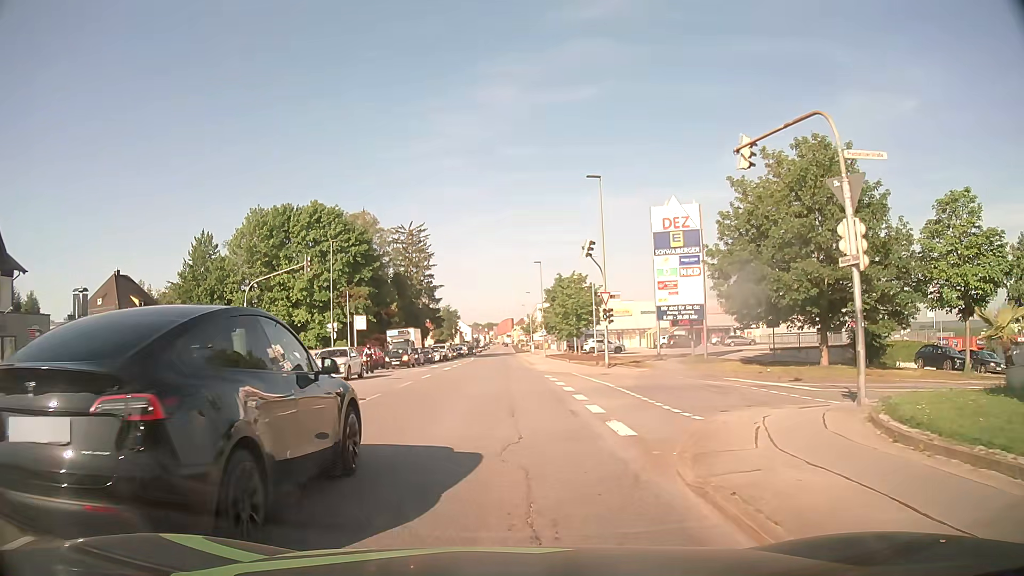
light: Day
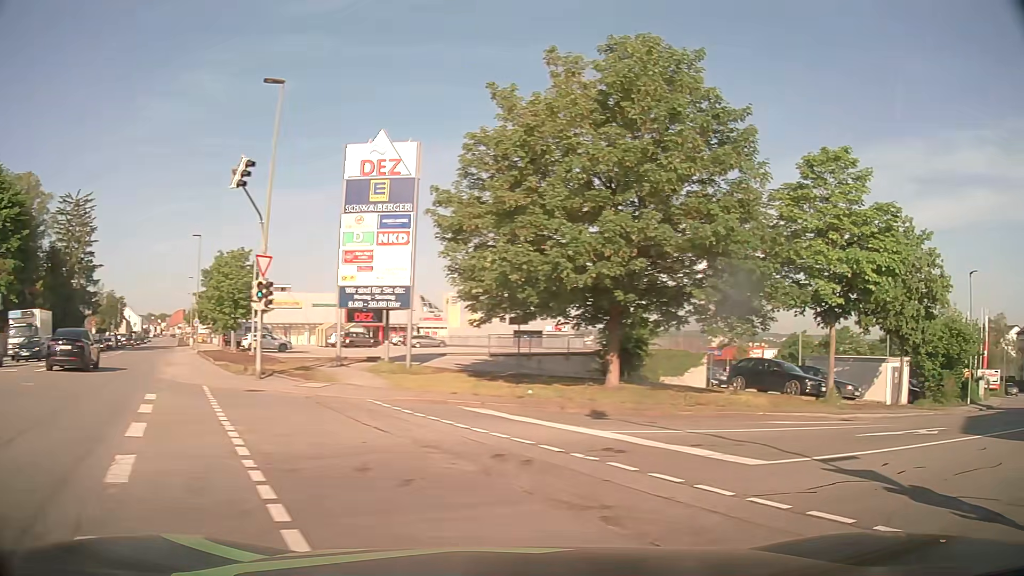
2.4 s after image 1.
(+1.5, +13.1) m; +29°
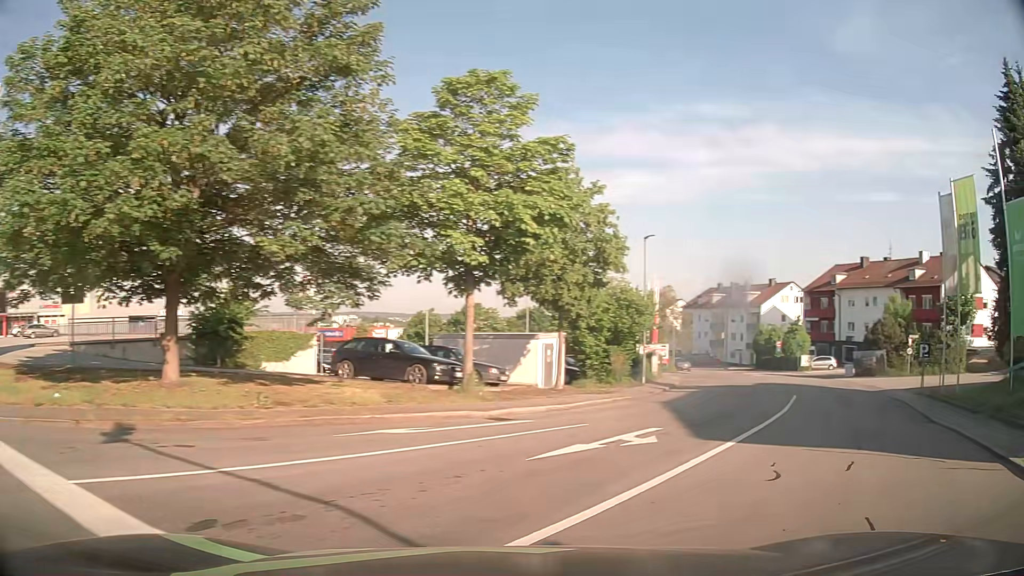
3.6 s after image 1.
(+1.6, +5.8) m; +31°
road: residential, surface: asphalt
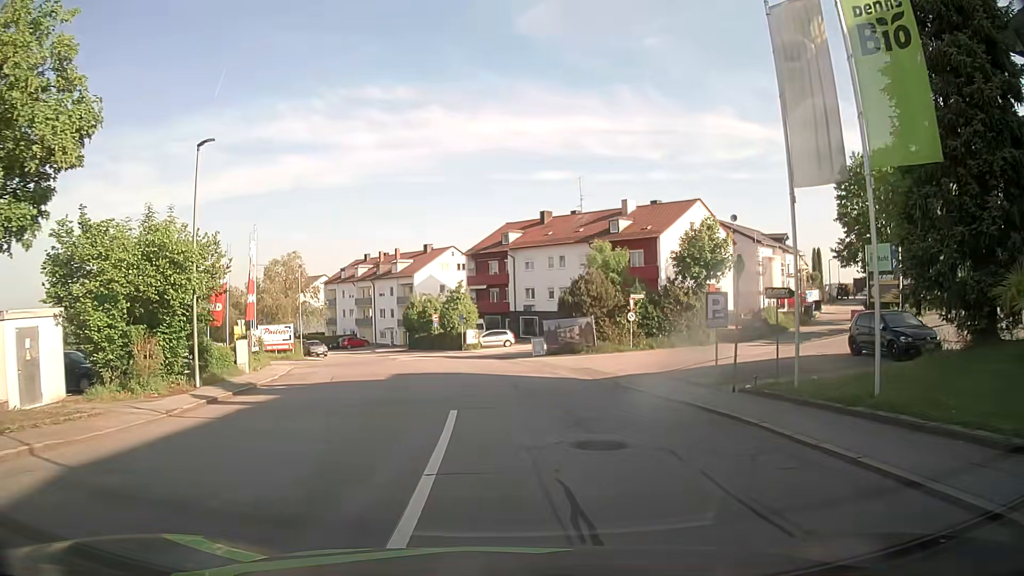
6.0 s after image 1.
(+5.9, +14.5) m; +28°
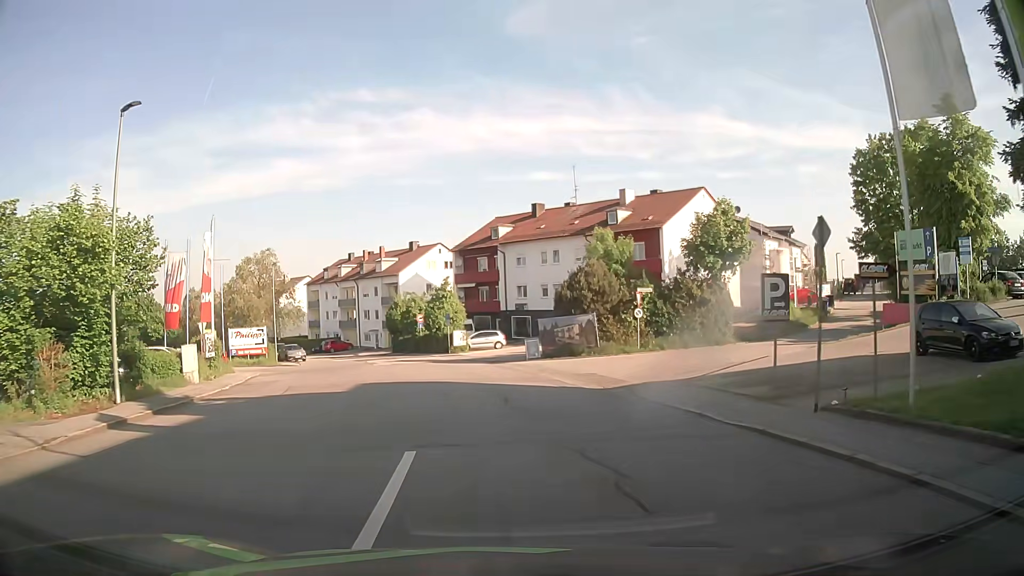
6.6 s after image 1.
(+0.1, +4.5) m; +1°
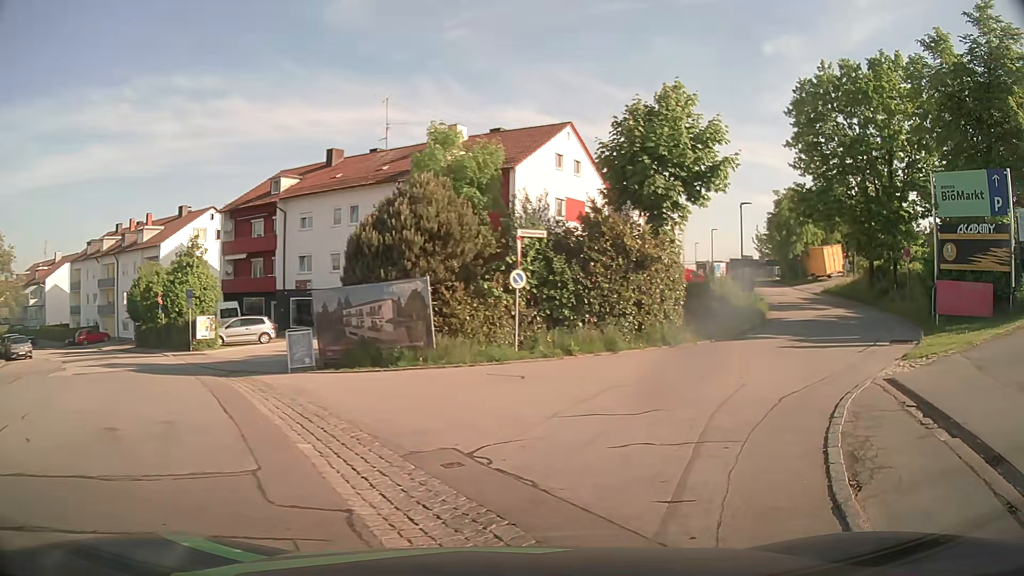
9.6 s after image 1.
(+0.8, +16.2) m; +18°
